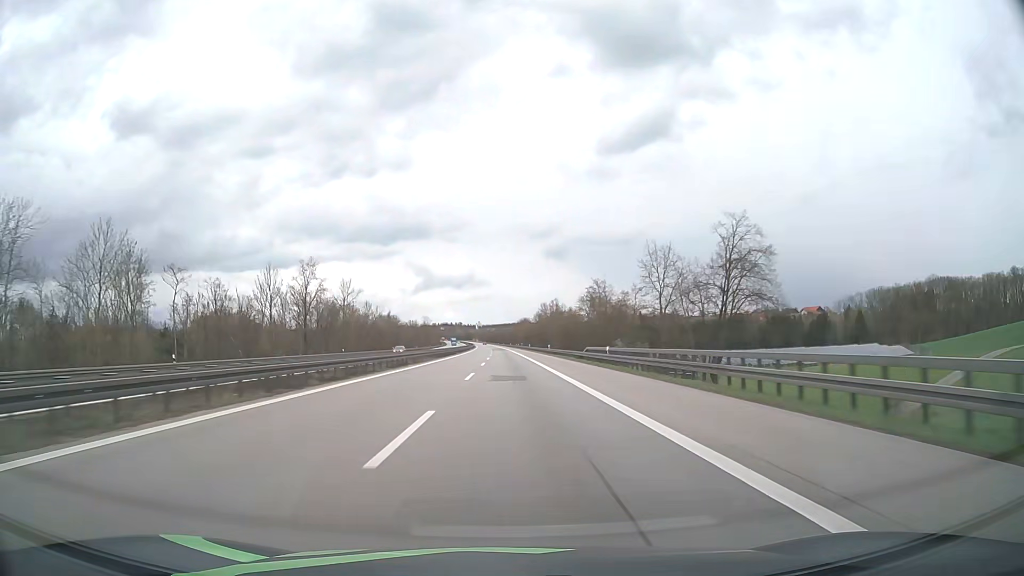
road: motorway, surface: asphalt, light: Day
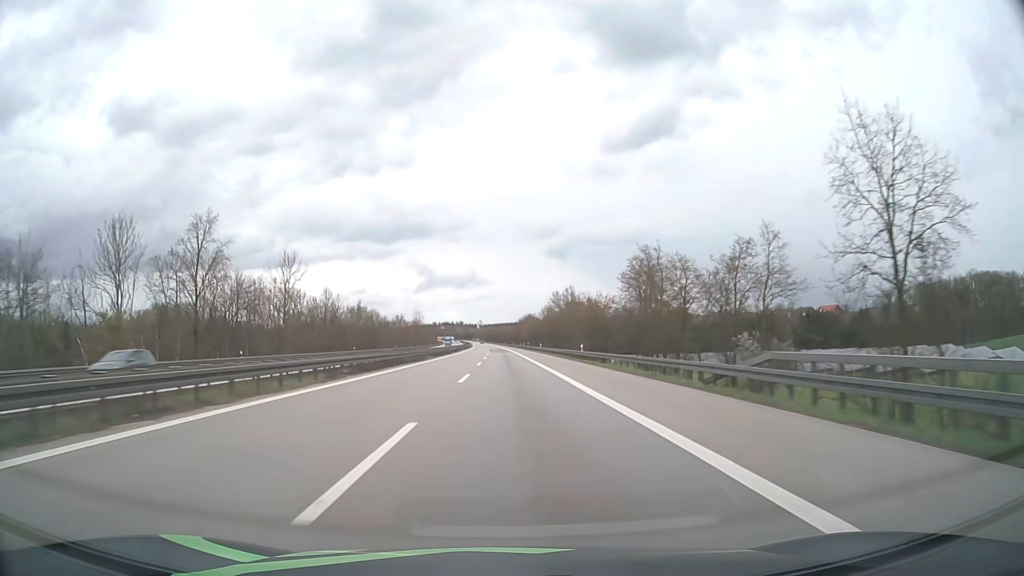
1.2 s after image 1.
(-0.1, +38.7) m; 0°
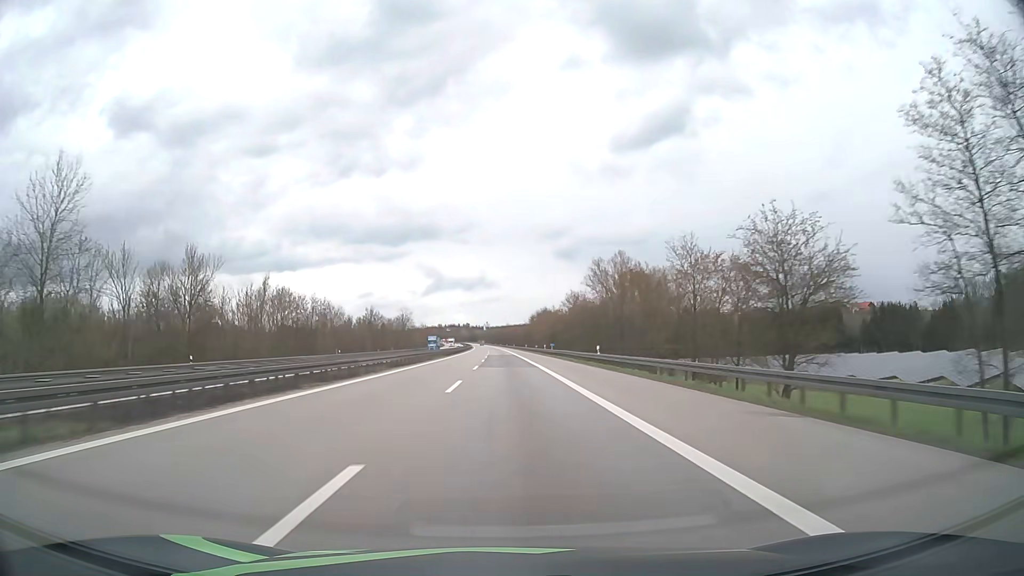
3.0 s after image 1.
(-0.3, +58.6) m; -1°
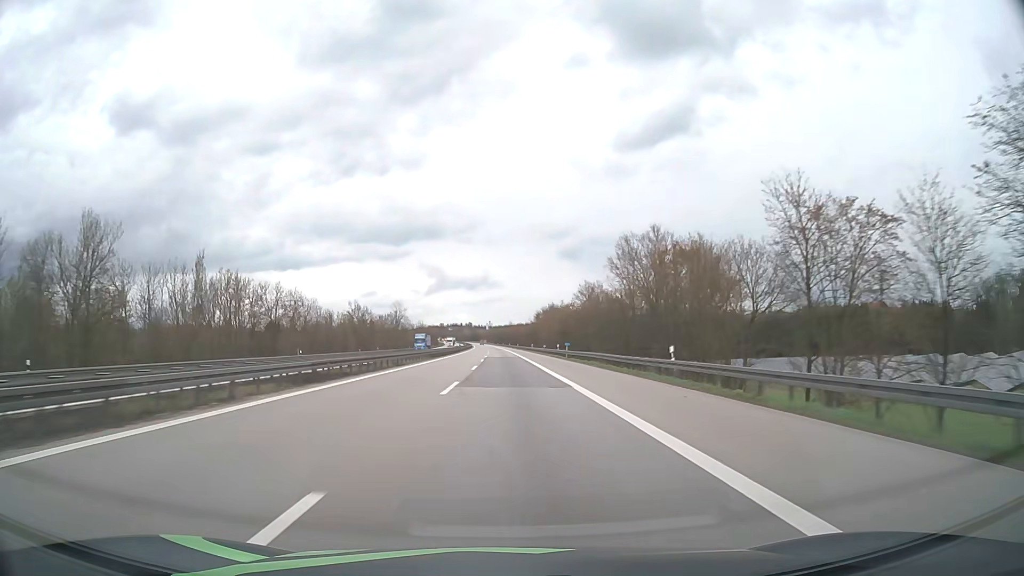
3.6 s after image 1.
(0.0, +19.6) m; 0°
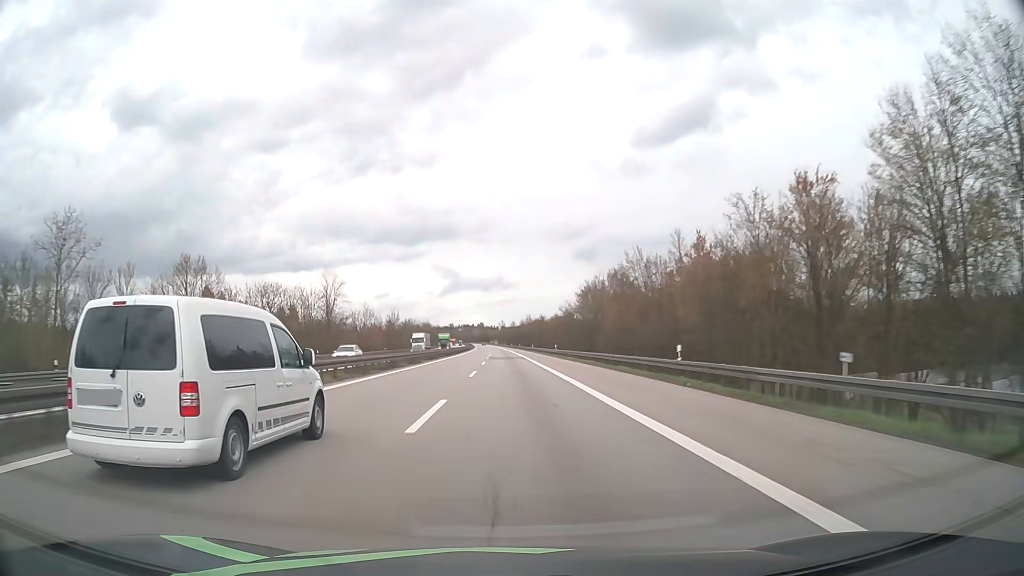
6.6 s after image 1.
(-1.2, +98.7) m; -1°
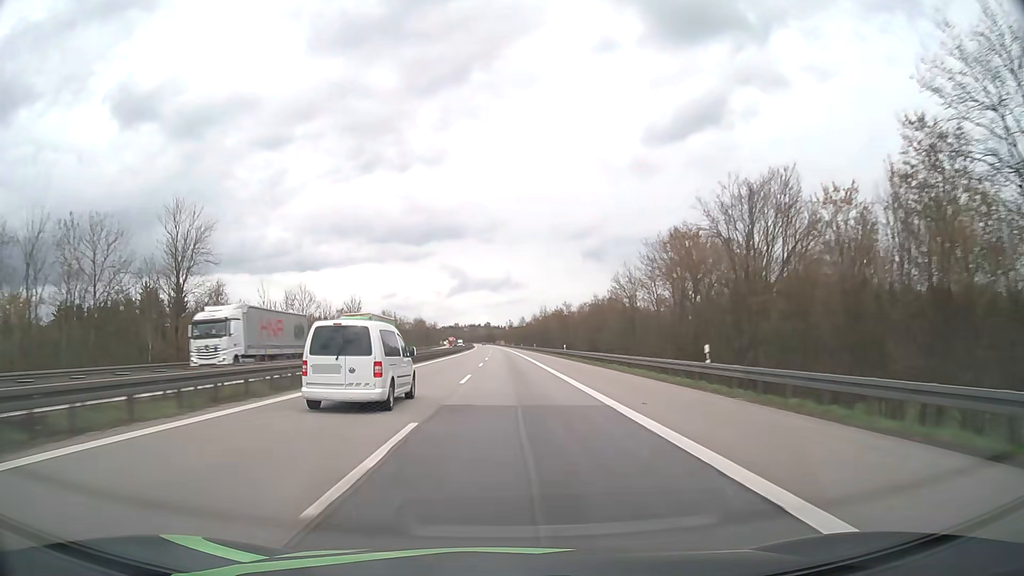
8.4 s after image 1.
(-0.2, +59.6) m; -1°
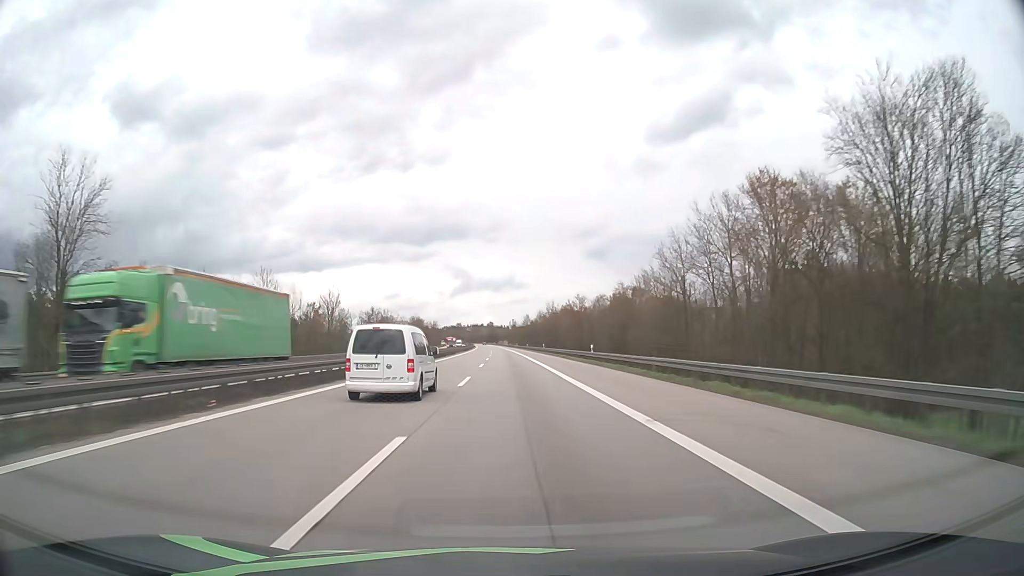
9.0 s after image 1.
(0.0, +19.9) m; 0°
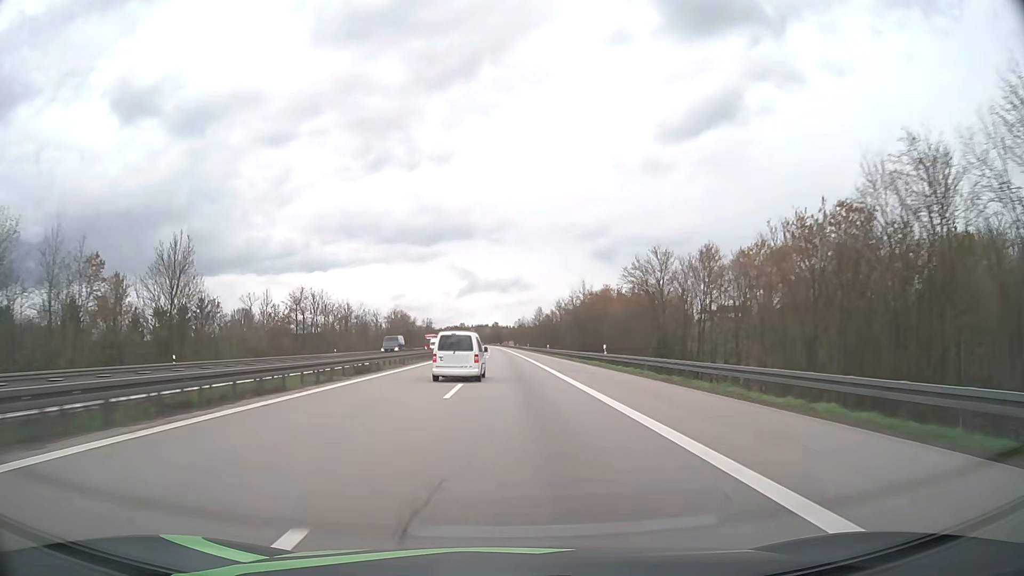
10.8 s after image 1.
(-0.2, +59.5) m; -1°
(0, +10) (0, +20) (0, +30) (0, +40) (0, +50) (0, +60) (0, +70) (-1, +80) (-1, +90) (-1, +100) m
